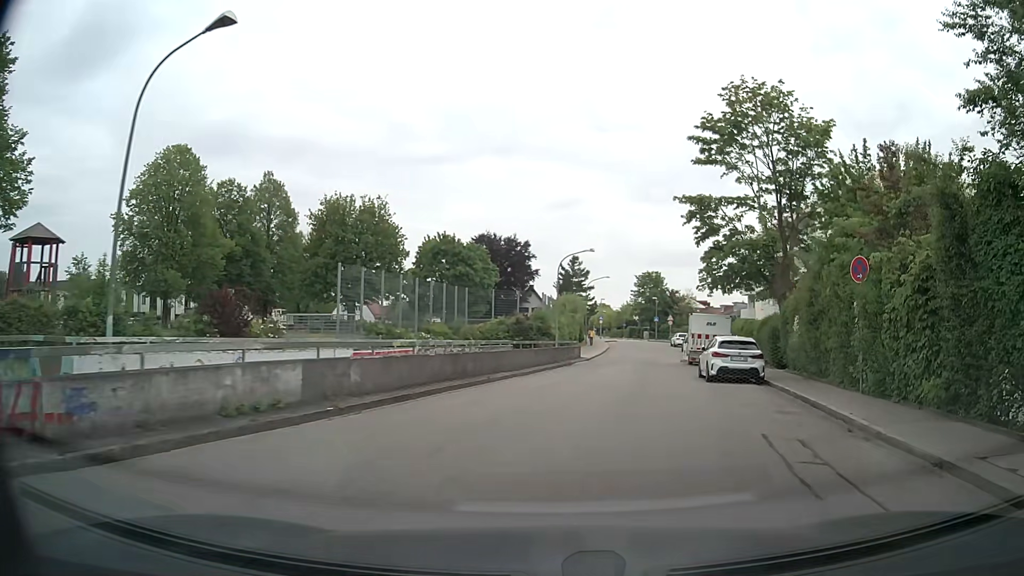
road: tertiary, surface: asphalt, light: Day
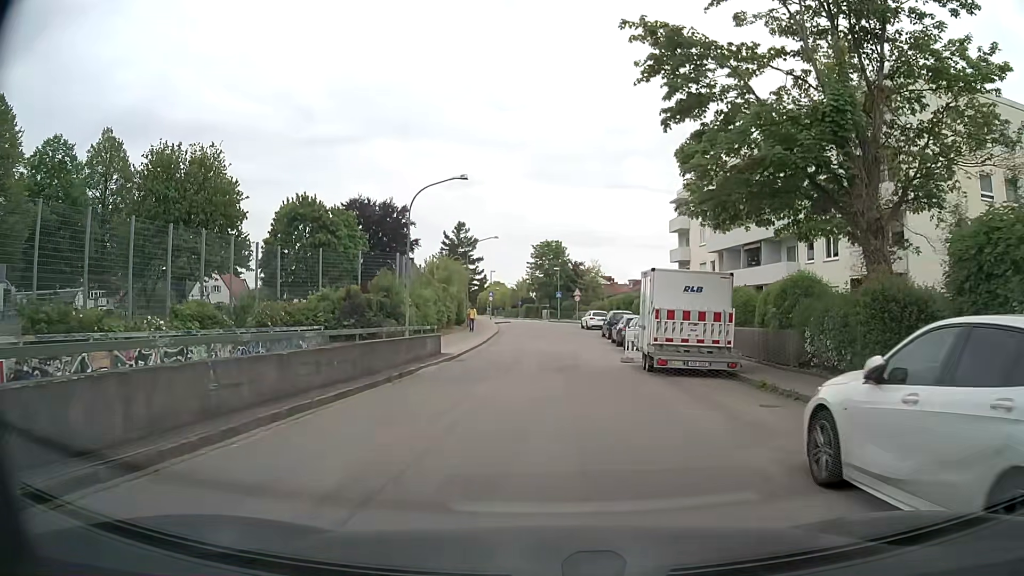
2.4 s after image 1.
(+1.9, +18.3) m; +9°
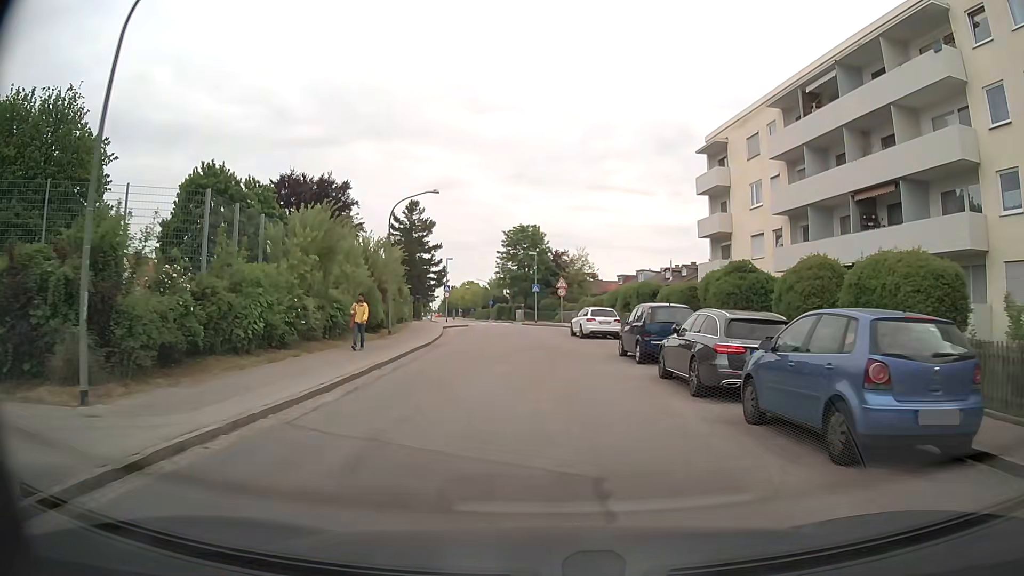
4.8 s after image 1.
(+0.2, +20.6) m; +1°
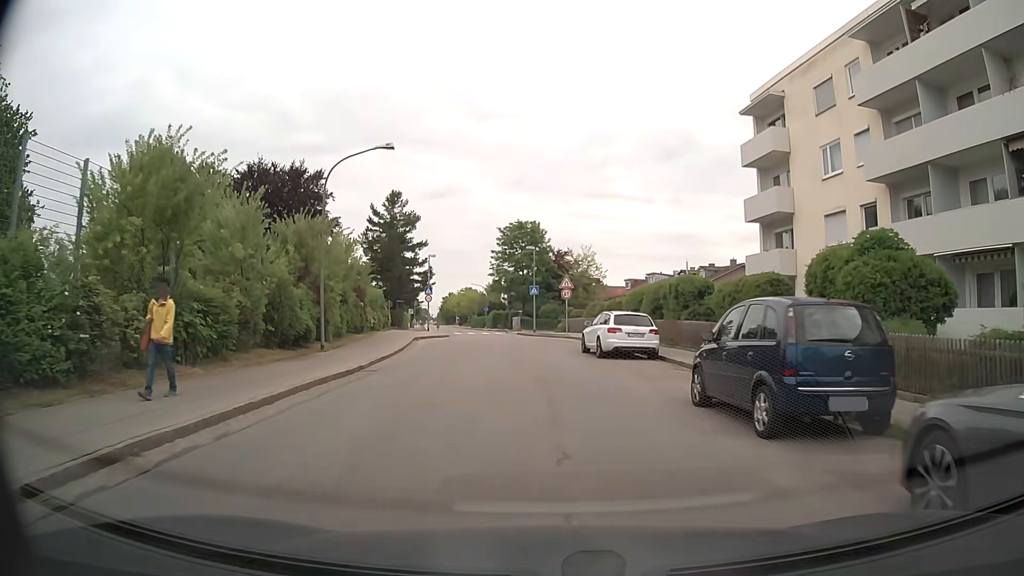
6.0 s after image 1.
(+0.1, +10.6) m; 0°
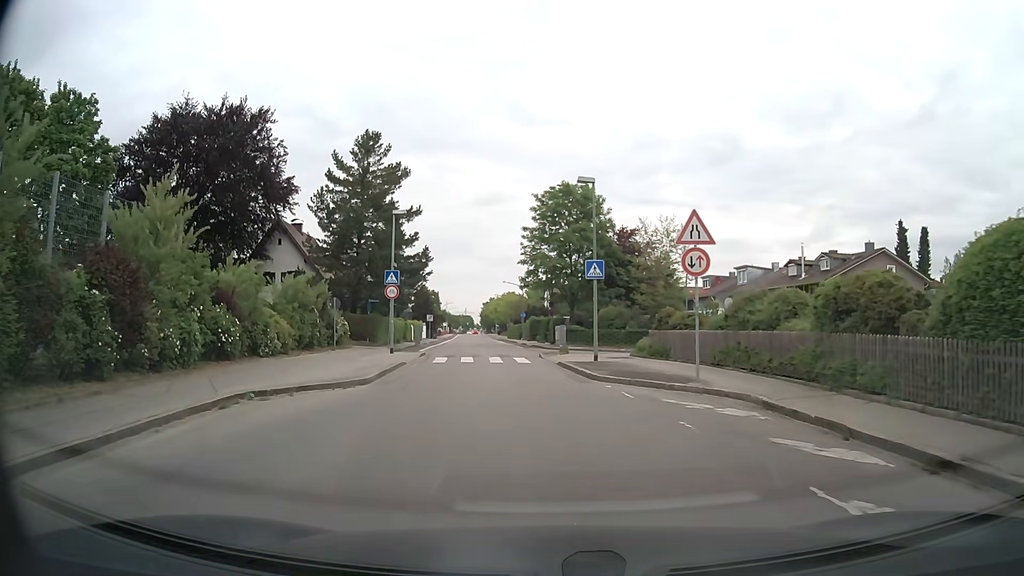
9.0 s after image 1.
(-1.0, +25.9) m; -4°
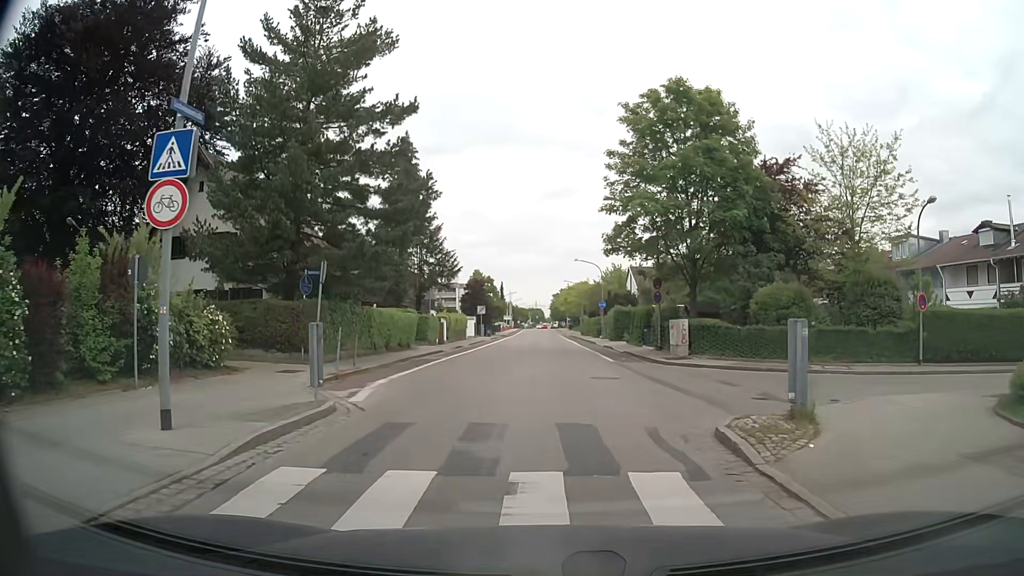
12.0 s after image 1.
(-1.3, +21.8) m; -6°
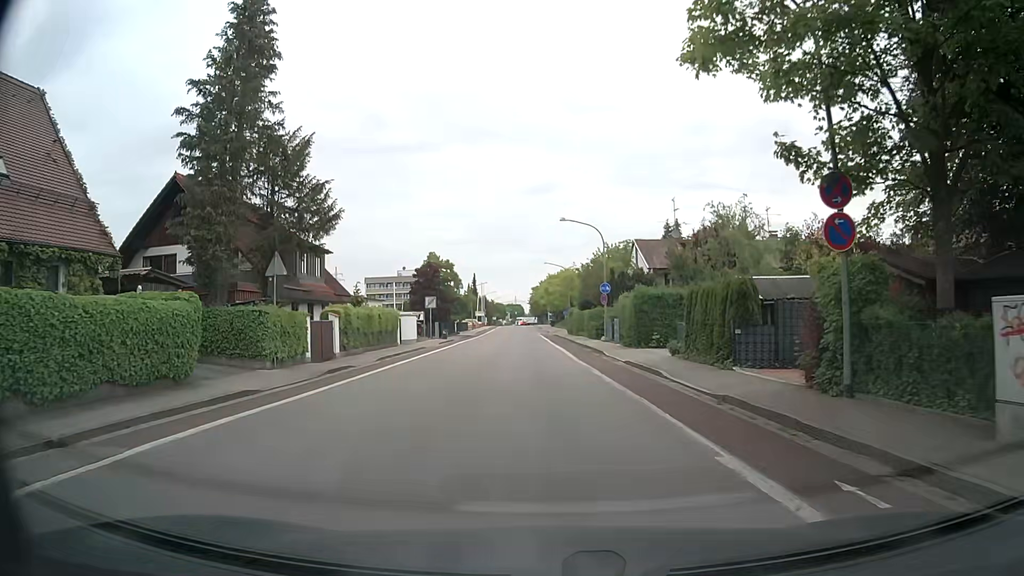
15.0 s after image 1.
(+0.4, +22.4) m; +2°
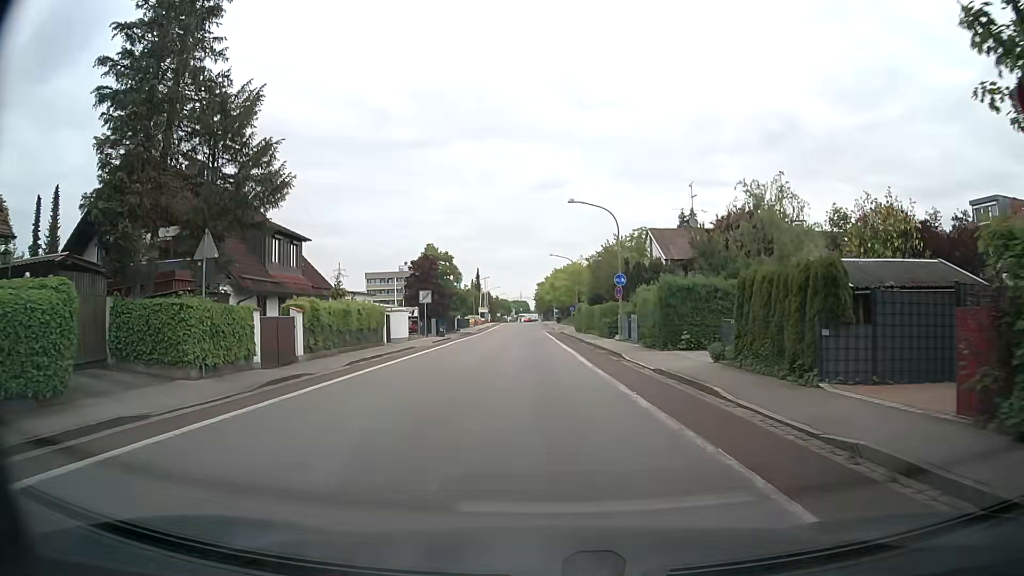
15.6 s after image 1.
(-0.1, +5.1) m; -1°
(0, +10) (0, +20) (0, +30) (0, +40) (-1, +50) (-1, +60) (-1, +70) (-1, +80) (-1, +90) (-1, +100) m
